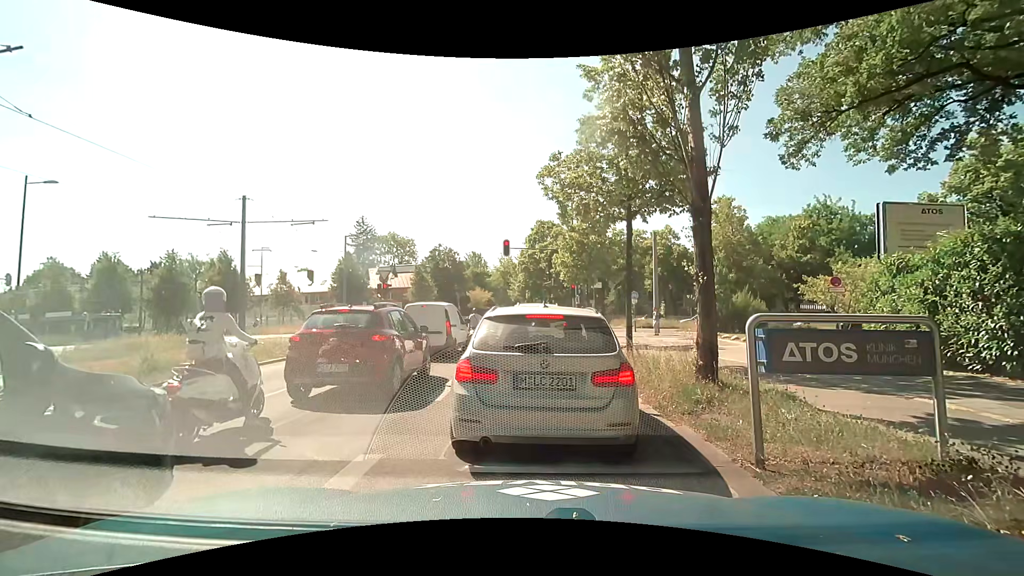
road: secondary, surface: asphalt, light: Day
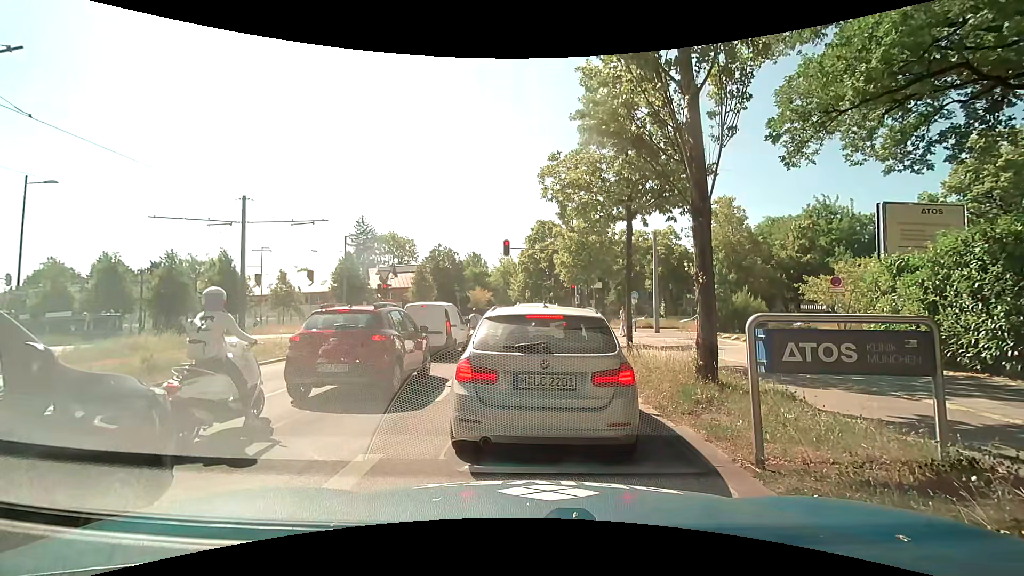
(0.0, 0.0) m; 0°
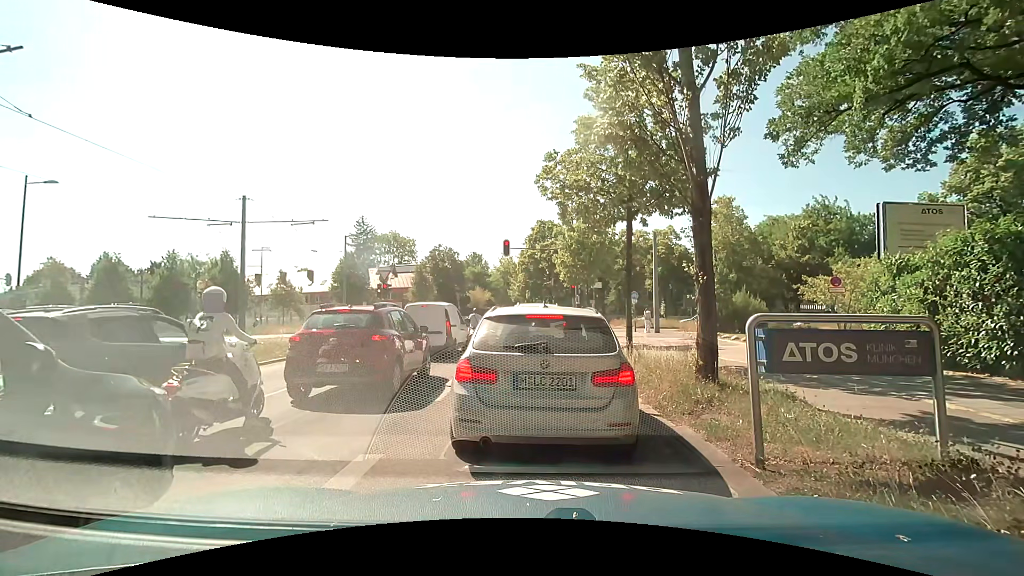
(0.0, 0.0) m; 0°
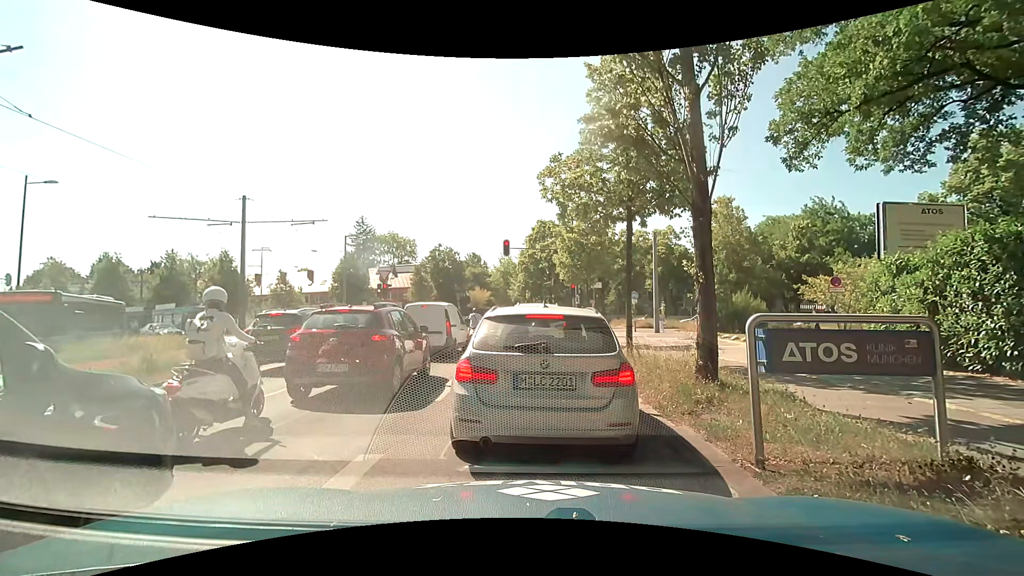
(0.0, 0.0) m; 0°
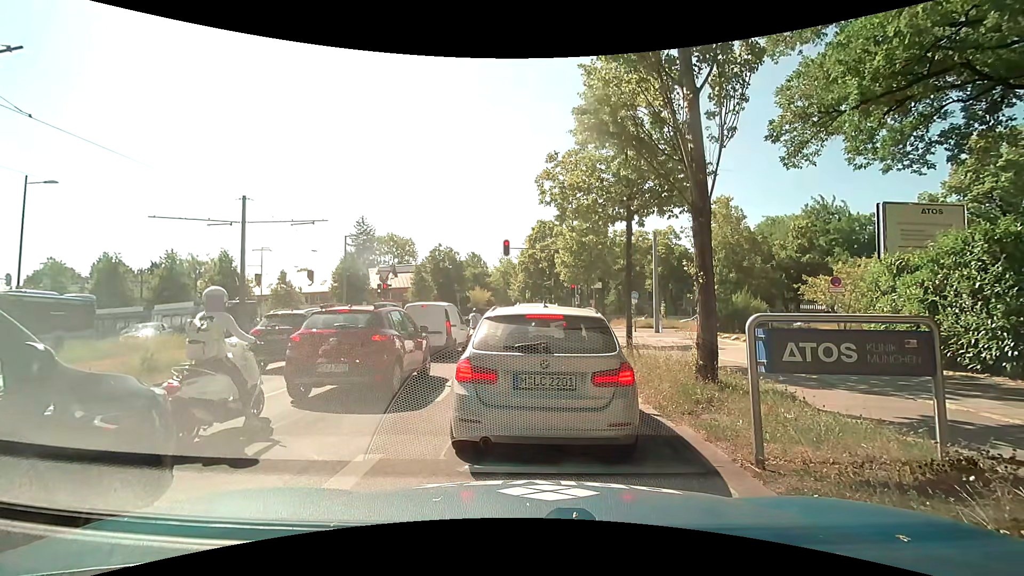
(0.0, 0.0) m; 0°
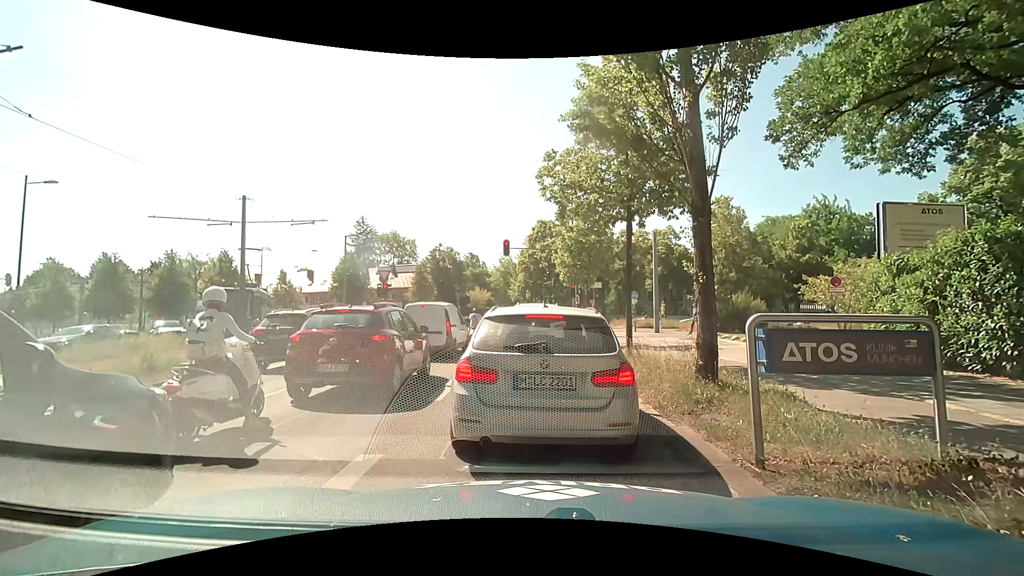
(0.0, 0.0) m; 0°
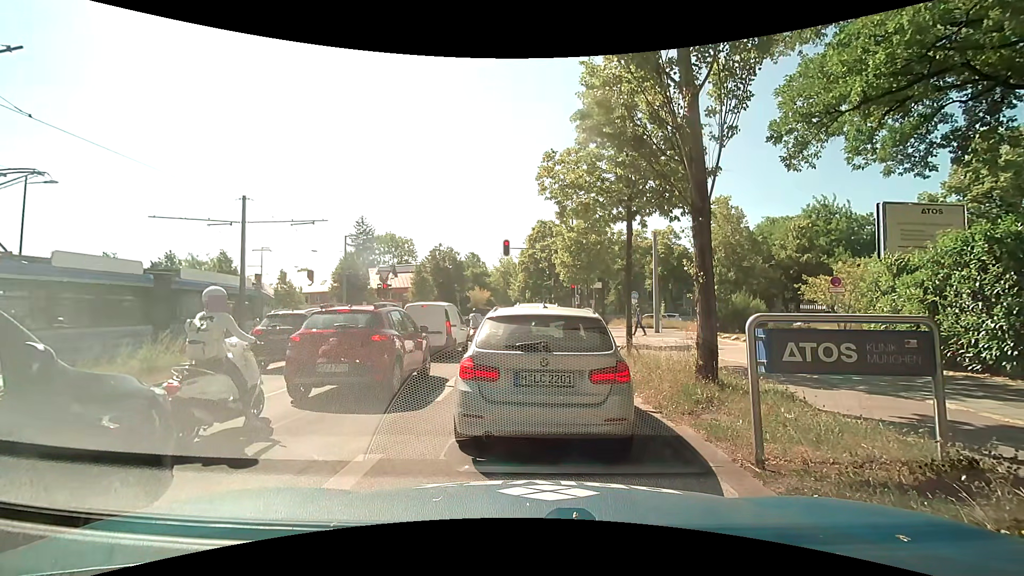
(0.0, 0.0) m; 0°
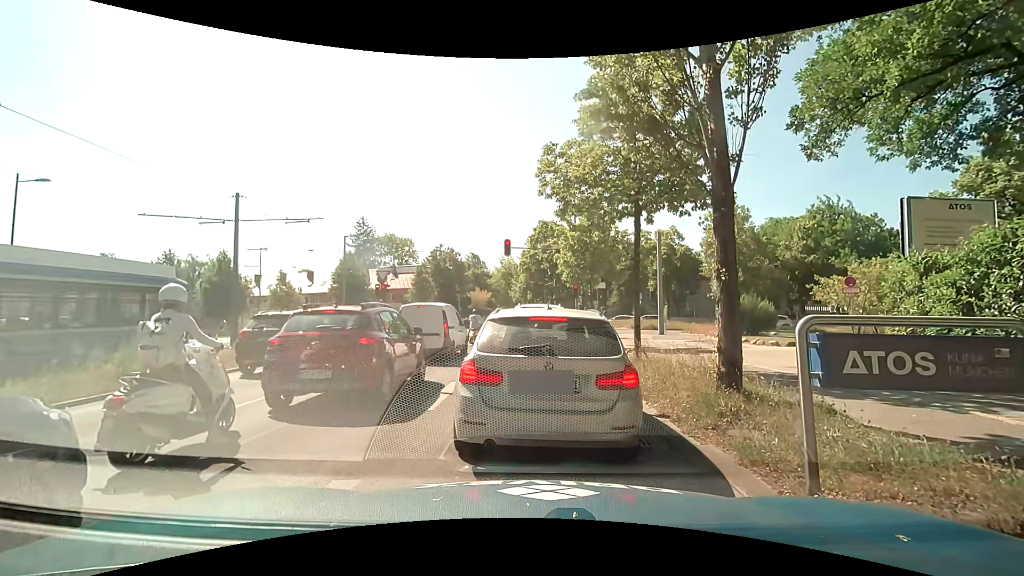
(0.0, +0.7) m; 0°
